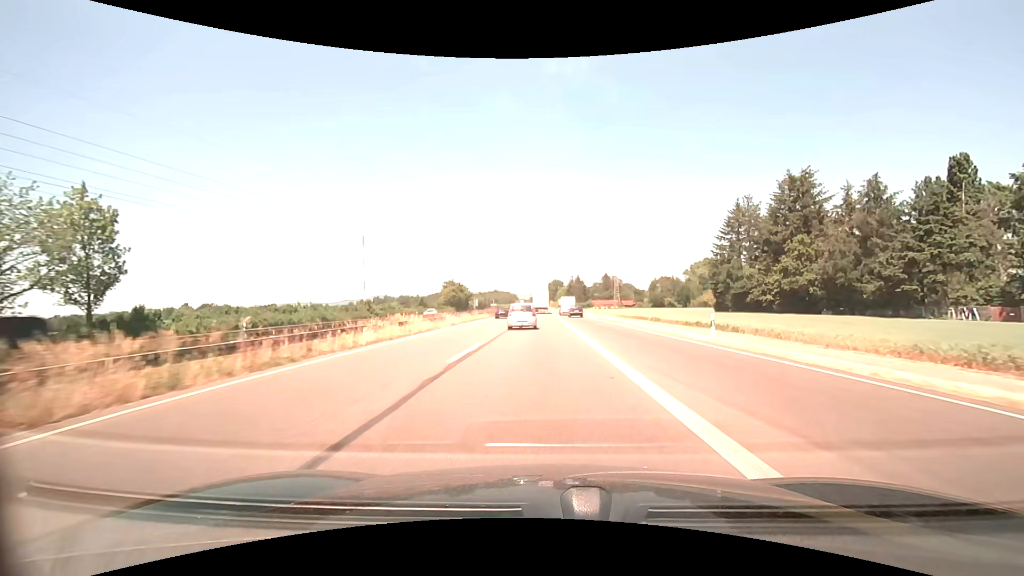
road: trunk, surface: asphalt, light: Day
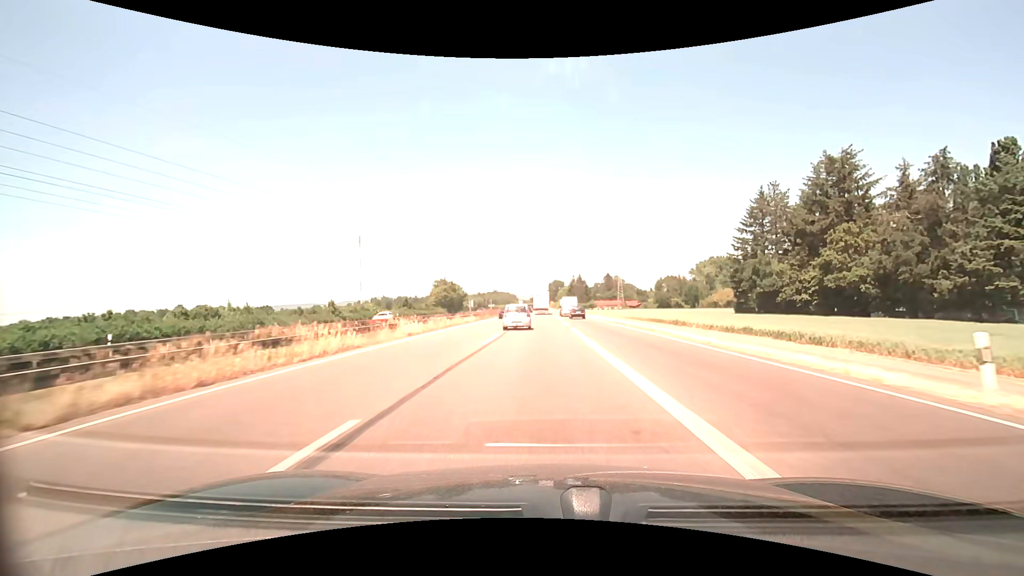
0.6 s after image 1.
(0.0, +12.0) m; 0°
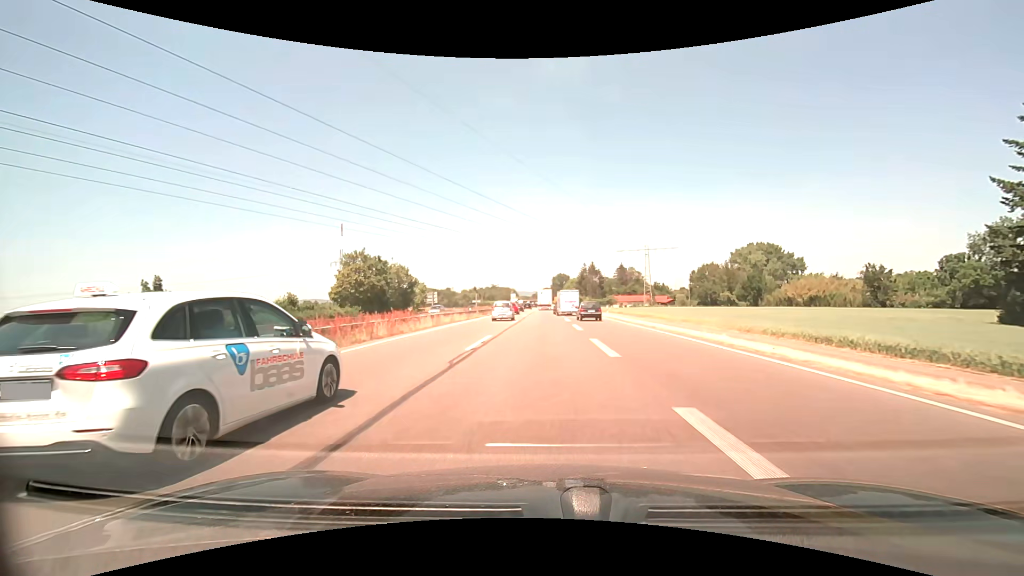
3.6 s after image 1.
(0.0, +59.2) m; 0°
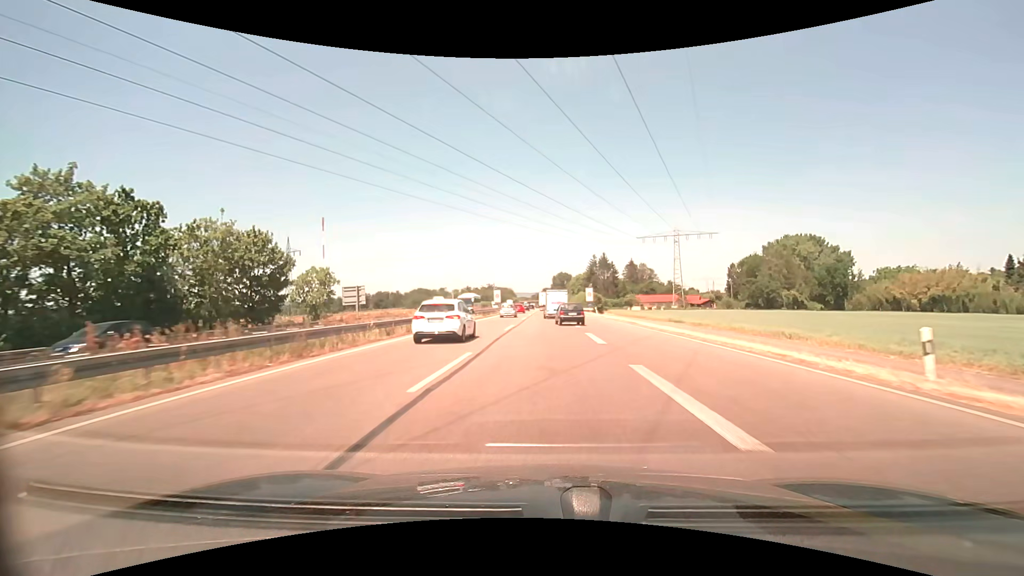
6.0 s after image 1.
(-0.2, +43.3) m; 0°
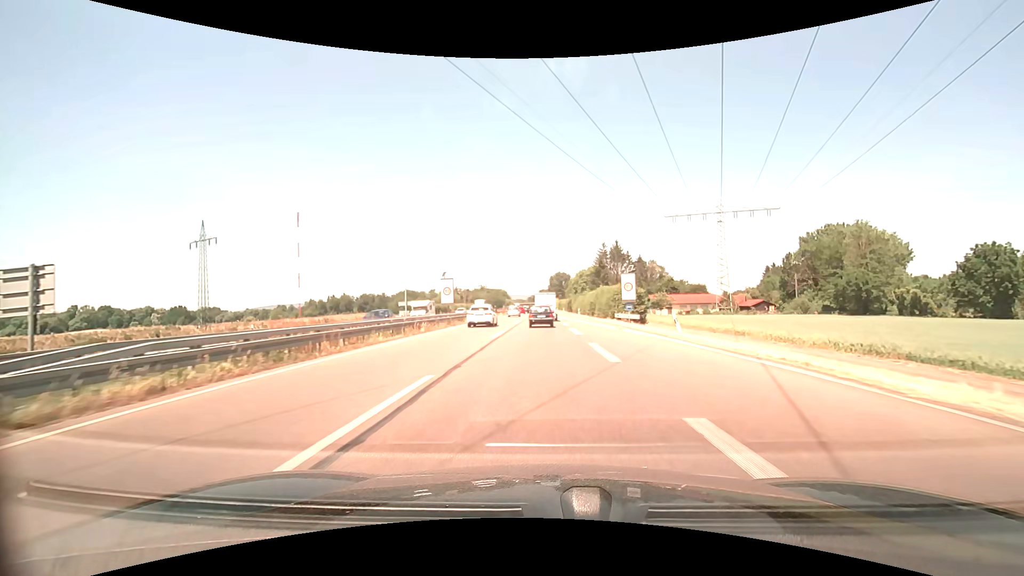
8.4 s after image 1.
(+0.3, +40.6) m; +1°
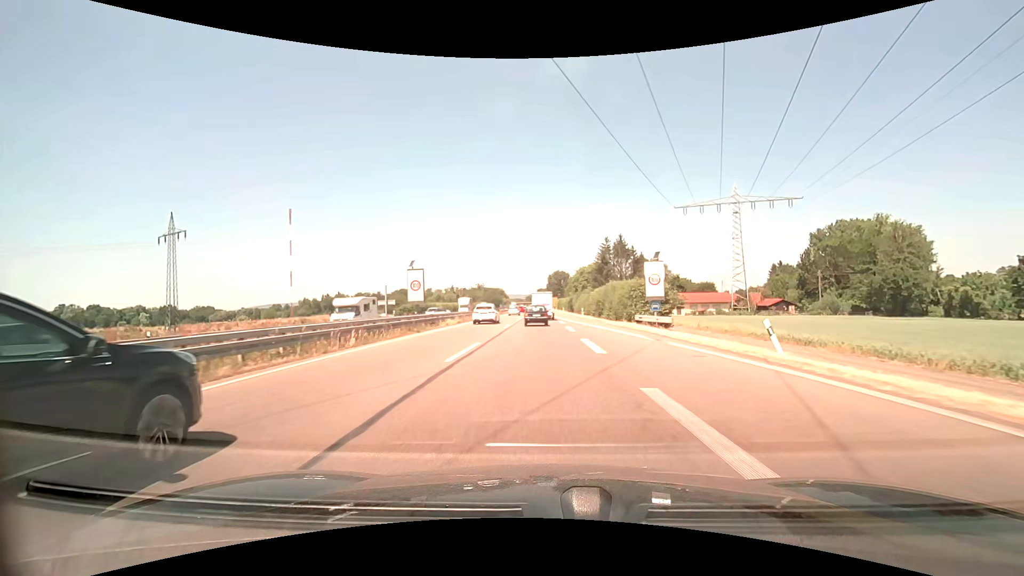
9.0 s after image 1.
(0.0, +10.2) m; 0°
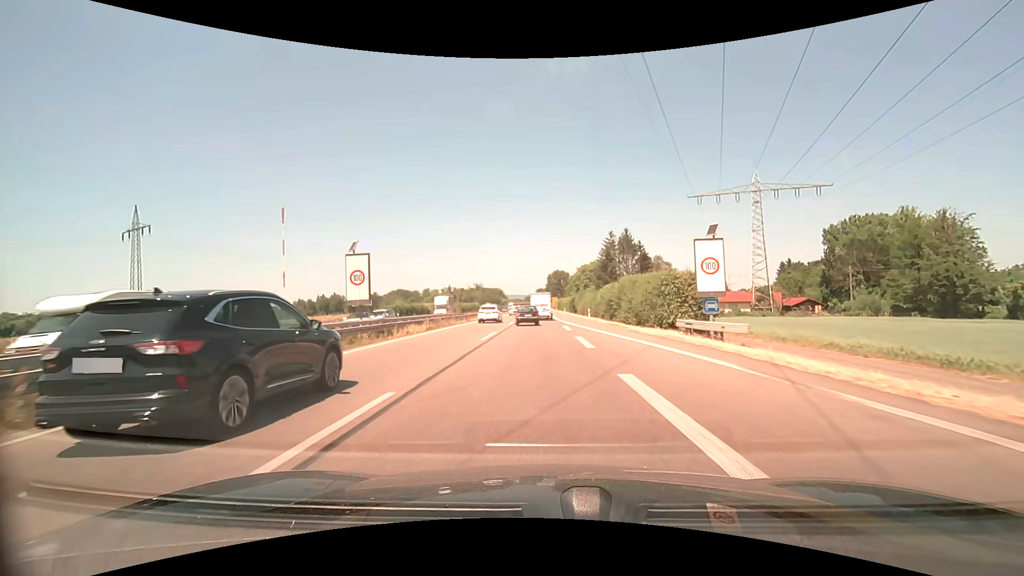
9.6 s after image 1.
(0.0, +10.3) m; 0°
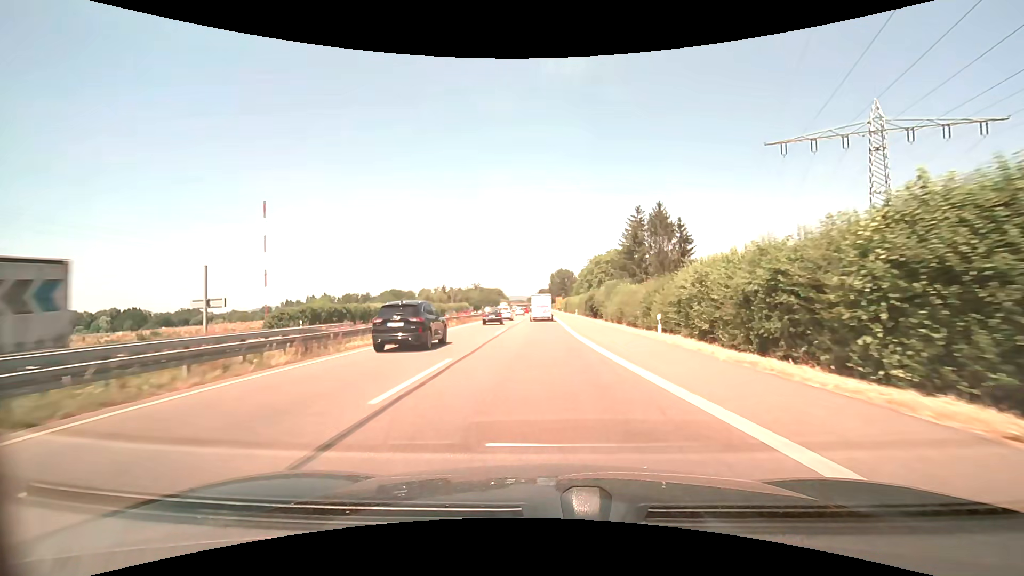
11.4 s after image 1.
(-0.2, +31.8) m; 0°
(0, +10) (0, +20) (0, +30) (0, +40) (0, +50) (0, +60) (0, +70) (0, +80) (0, +90) (0, +100) m
